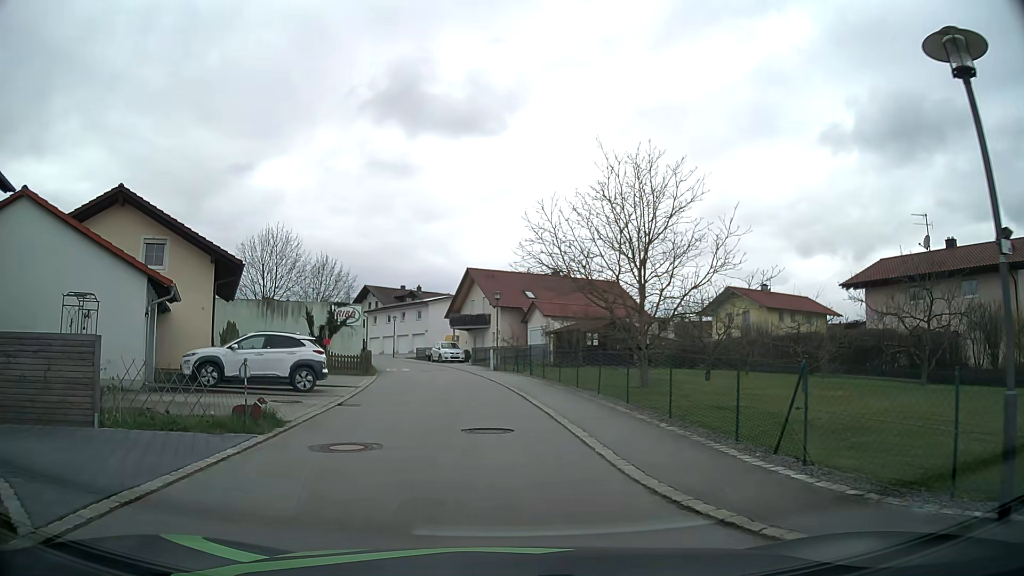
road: residential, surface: asphalt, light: Day
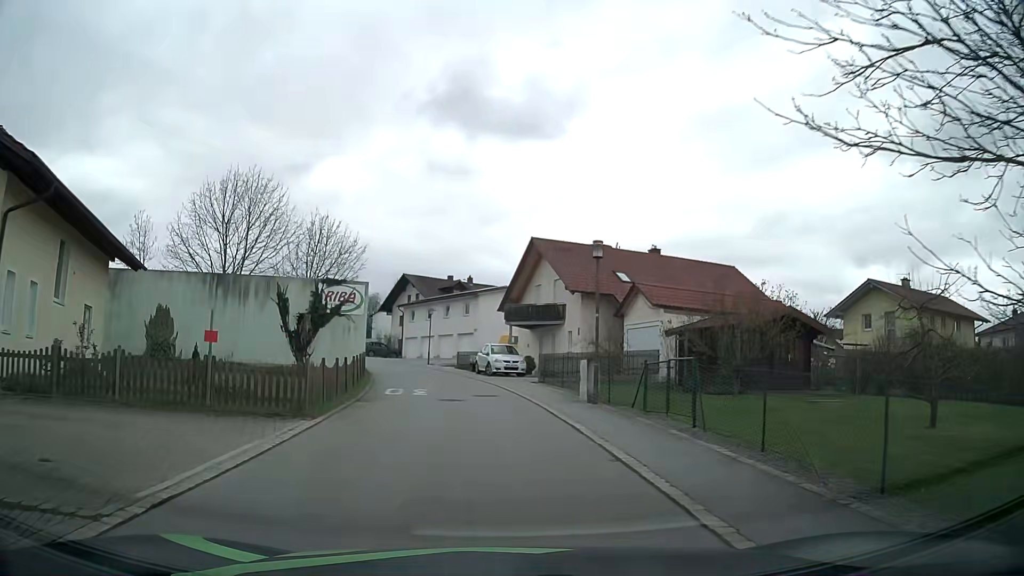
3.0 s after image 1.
(-1.1, +16.9) m; -5°
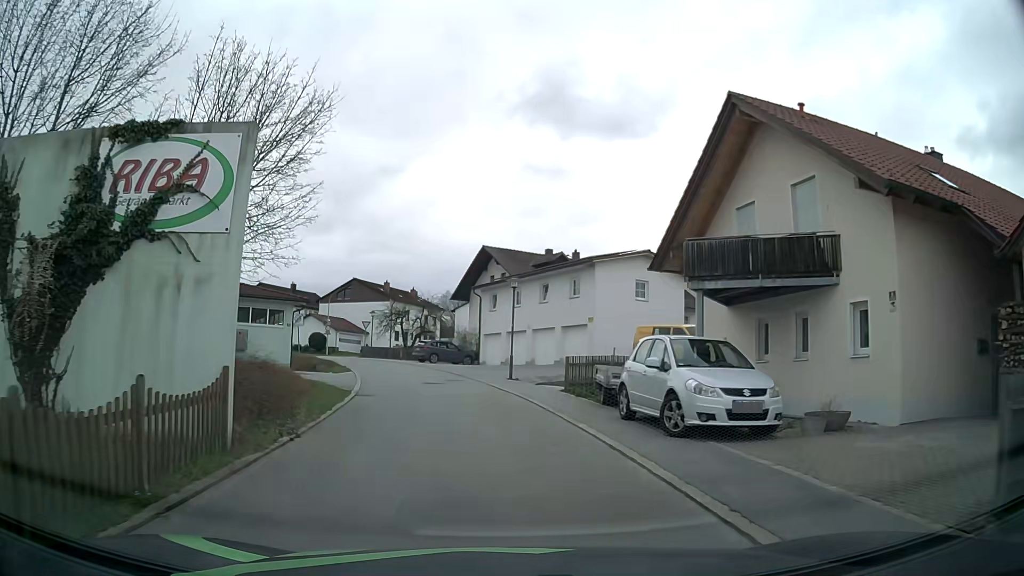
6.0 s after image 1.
(-1.5, +21.7) m; -9°
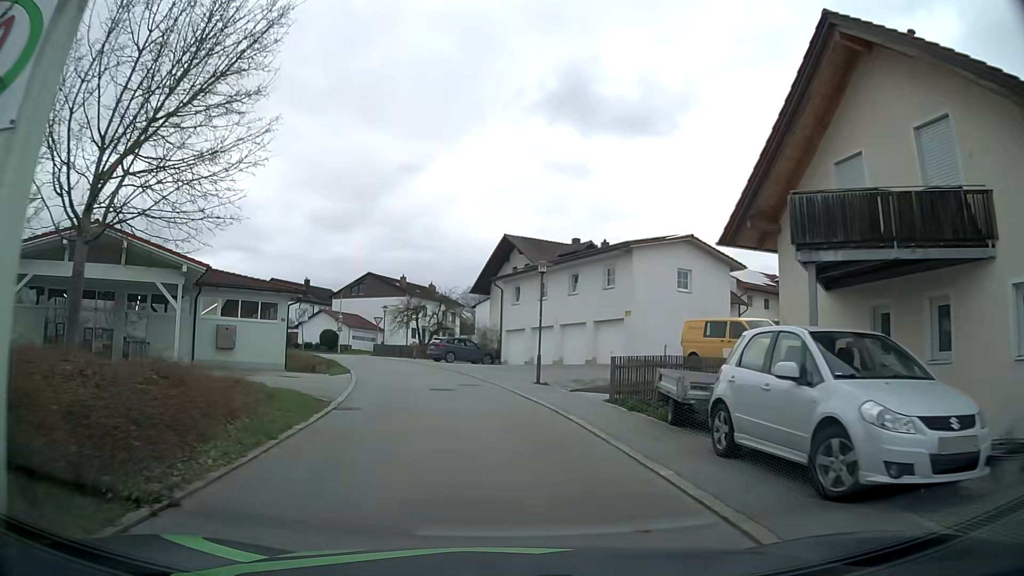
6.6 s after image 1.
(-0.1, +4.5) m; -1°
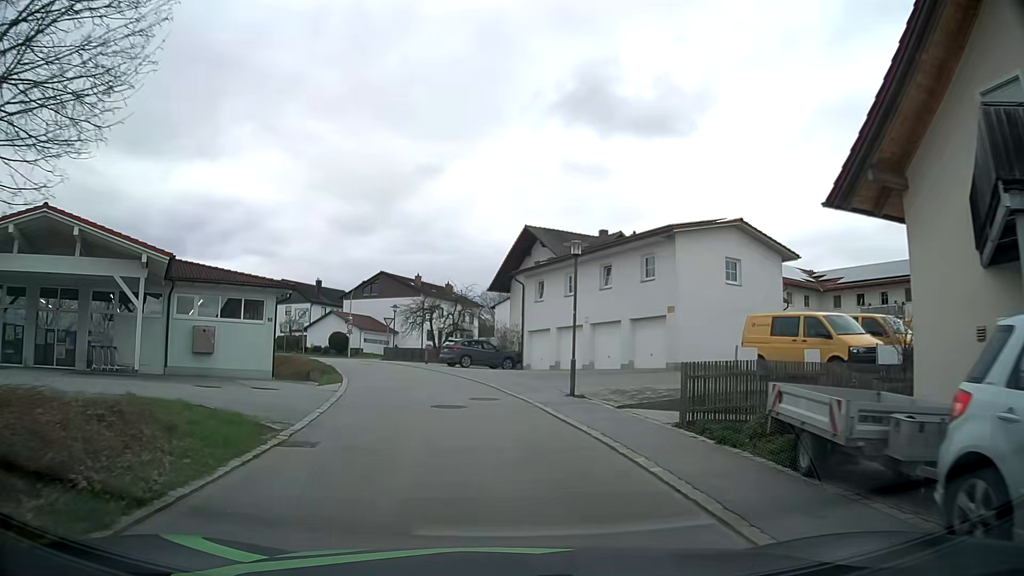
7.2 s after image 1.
(-0.1, +4.6) m; -2°
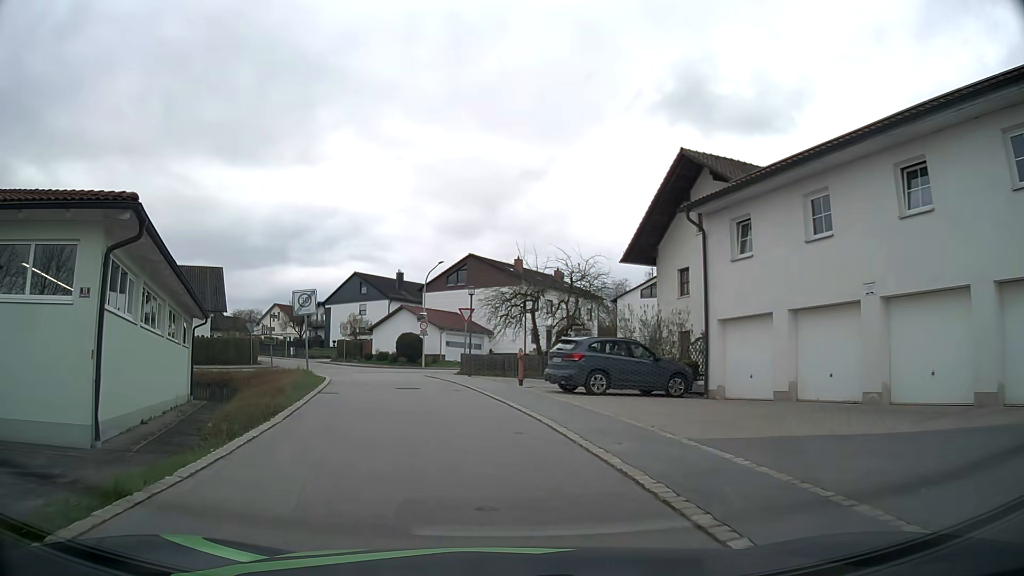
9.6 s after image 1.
(-1.3, +18.4) m; -10°
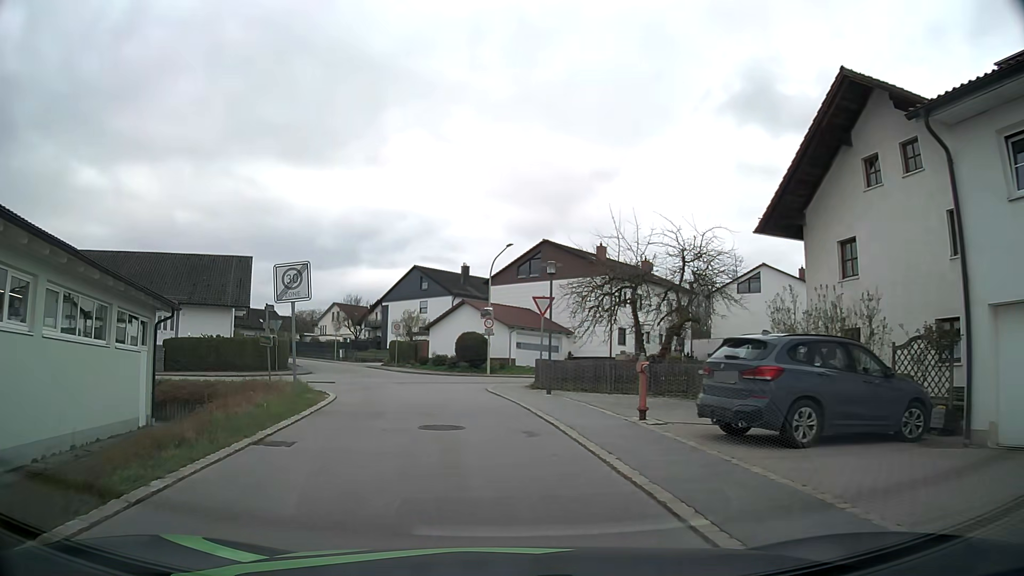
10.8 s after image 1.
(-0.4, +9.1) m; -6°
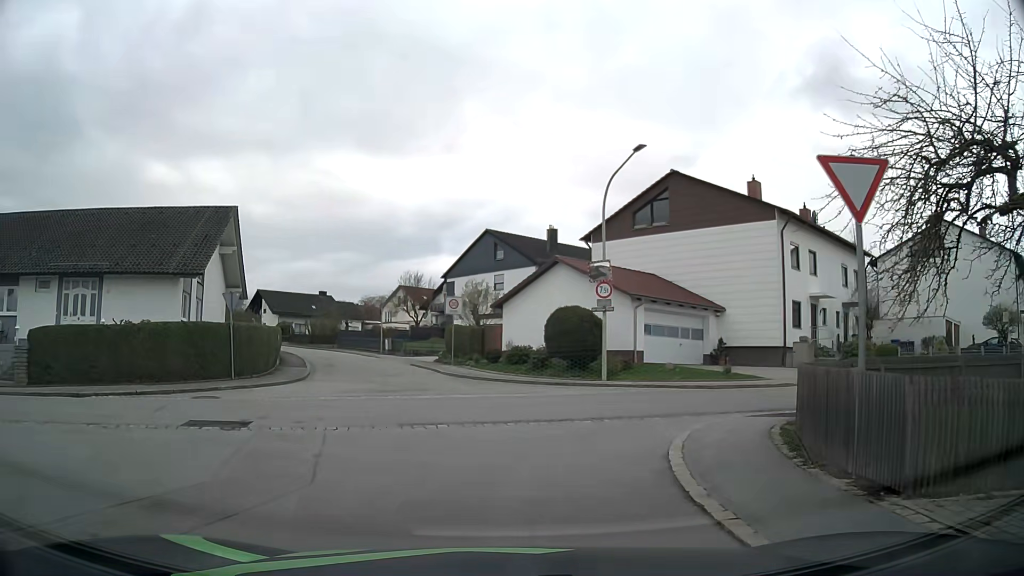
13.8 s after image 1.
(-1.3, +17.1) m; -7°
